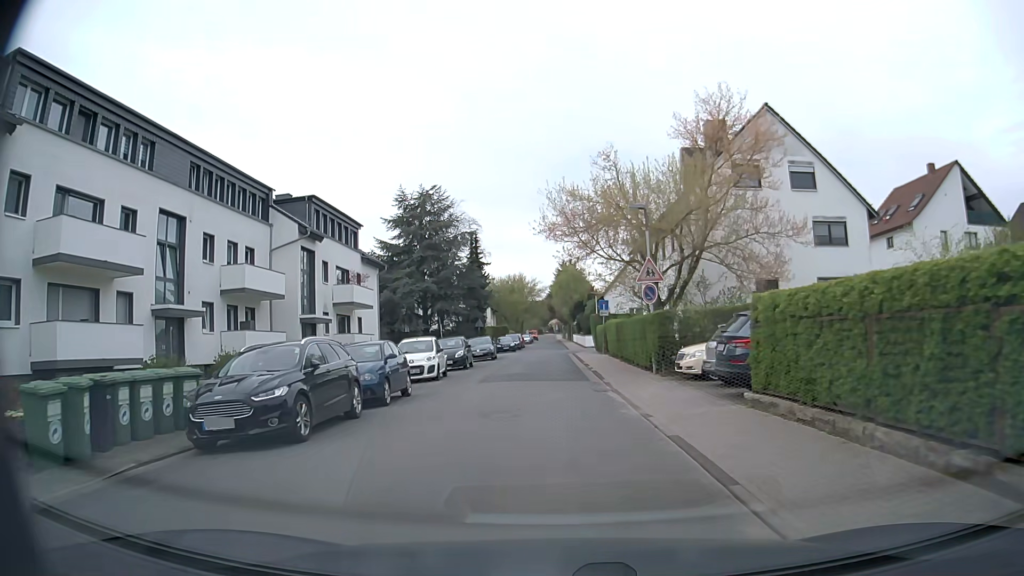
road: residential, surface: asphalt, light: Day
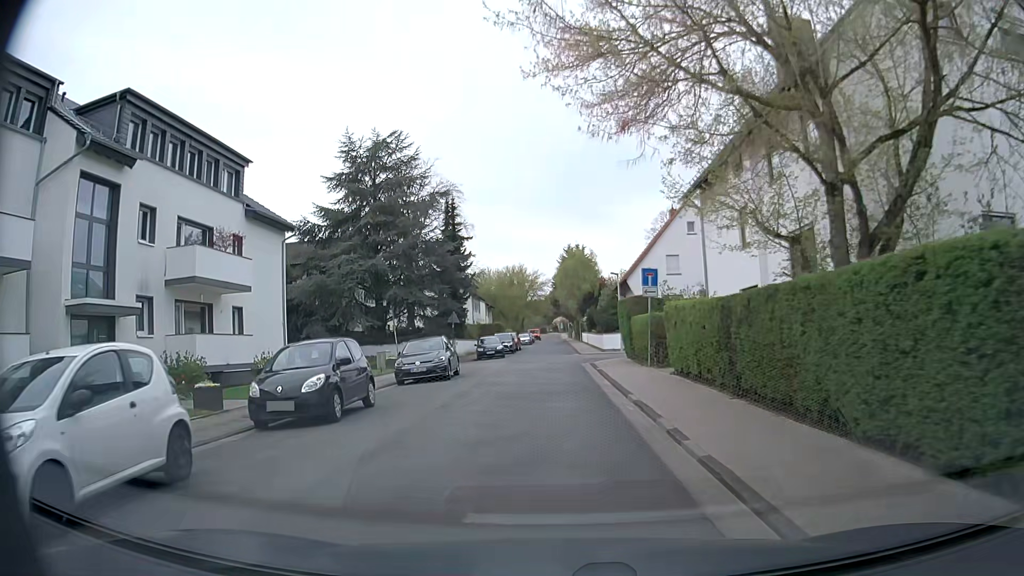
(+0.1, +18.4) m; +1°
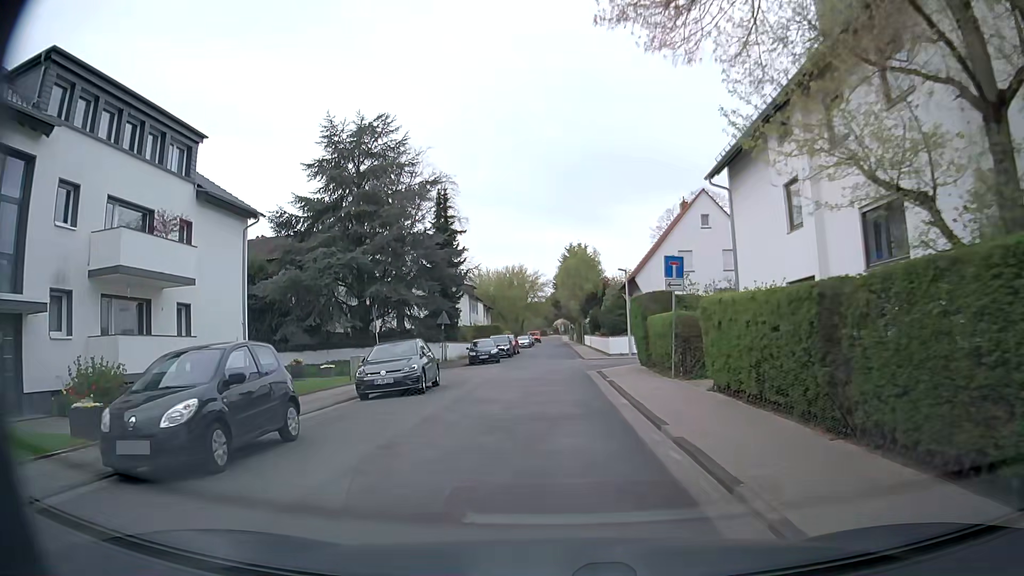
(-0.1, +4.4) m; -1°
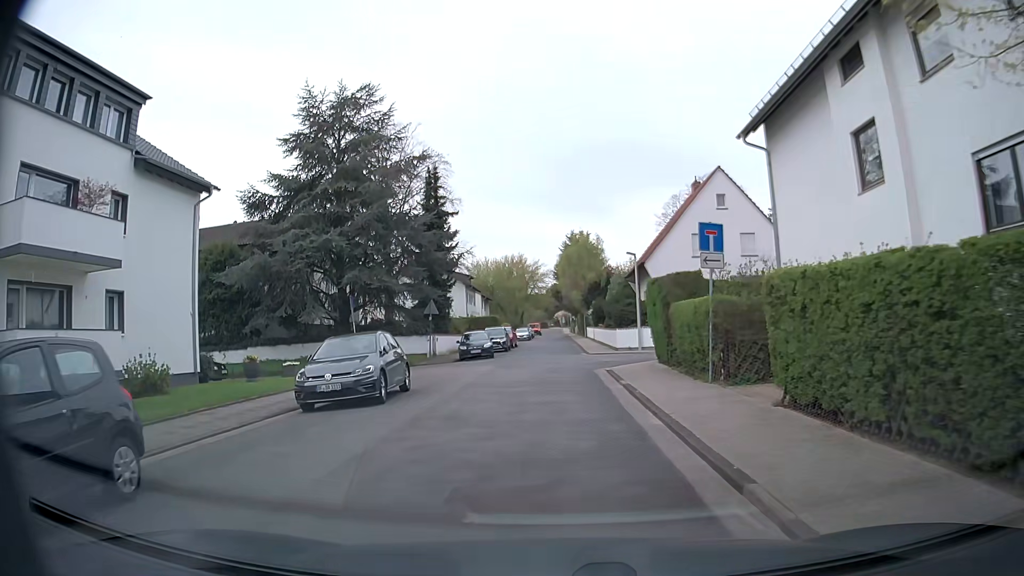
(0.0, +4.2) m; +1°
